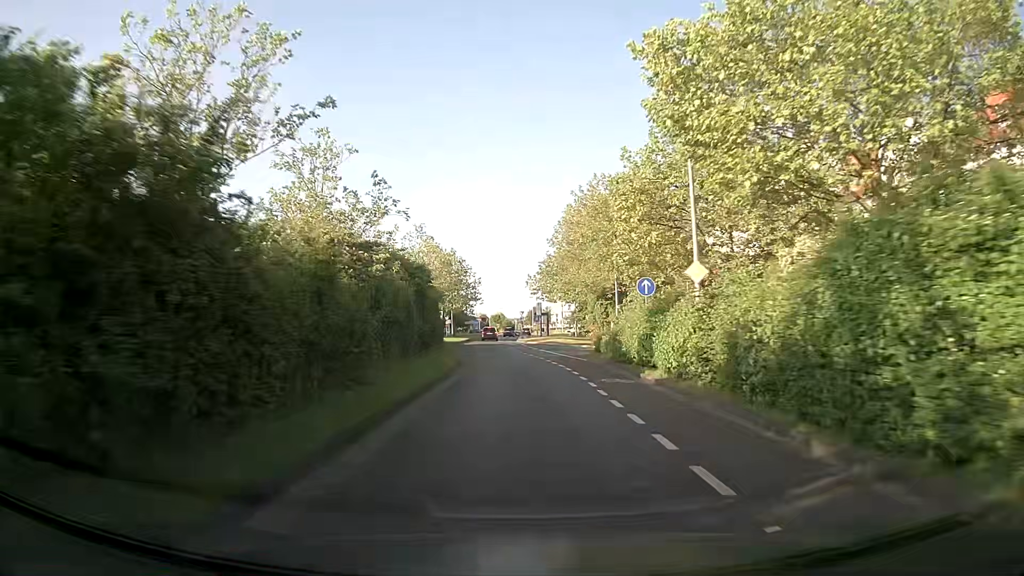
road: secondary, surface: asphalt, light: Day
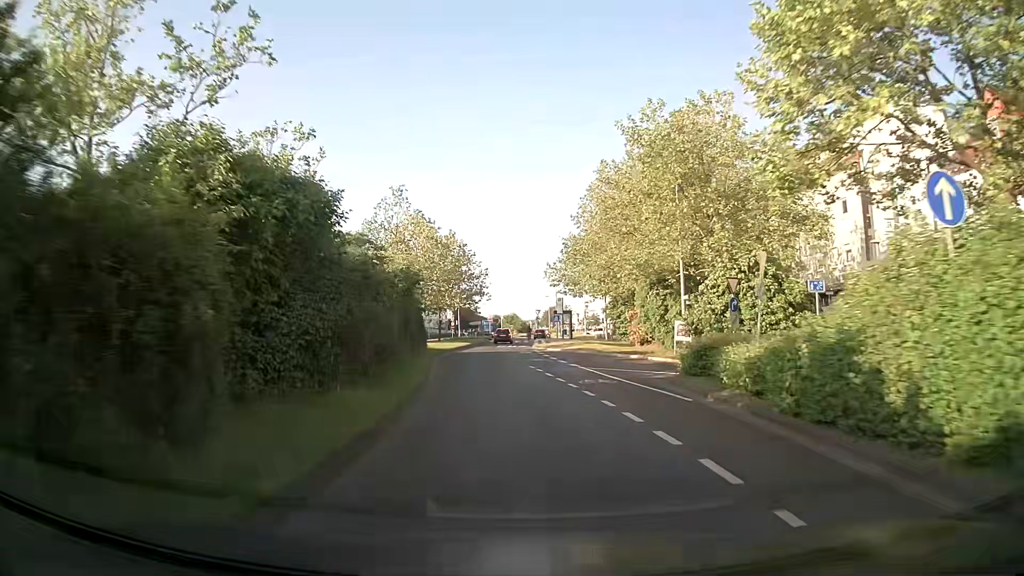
(-0.1, +15.8) m; -1°
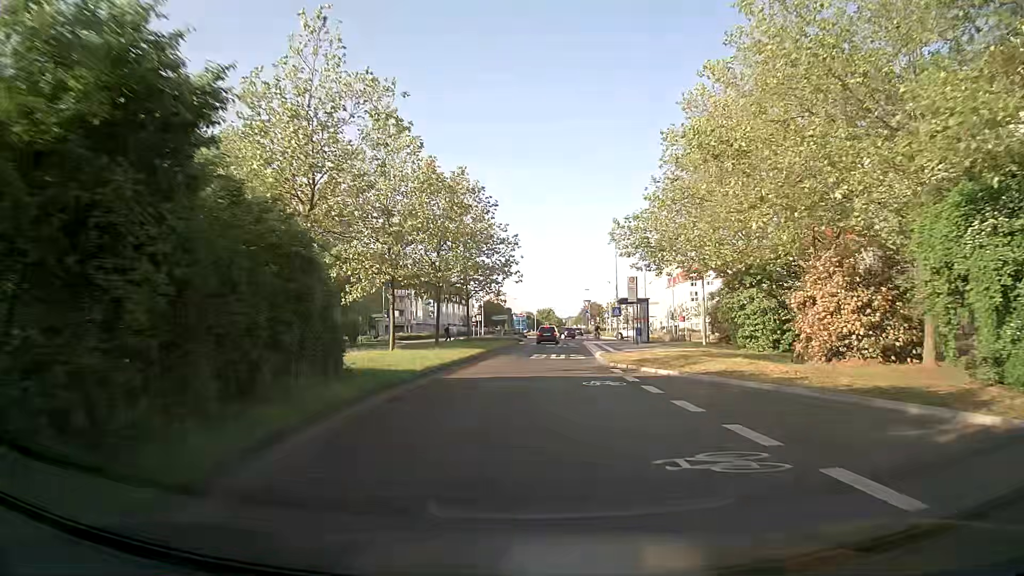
(-0.8, +23.5) m; -3°
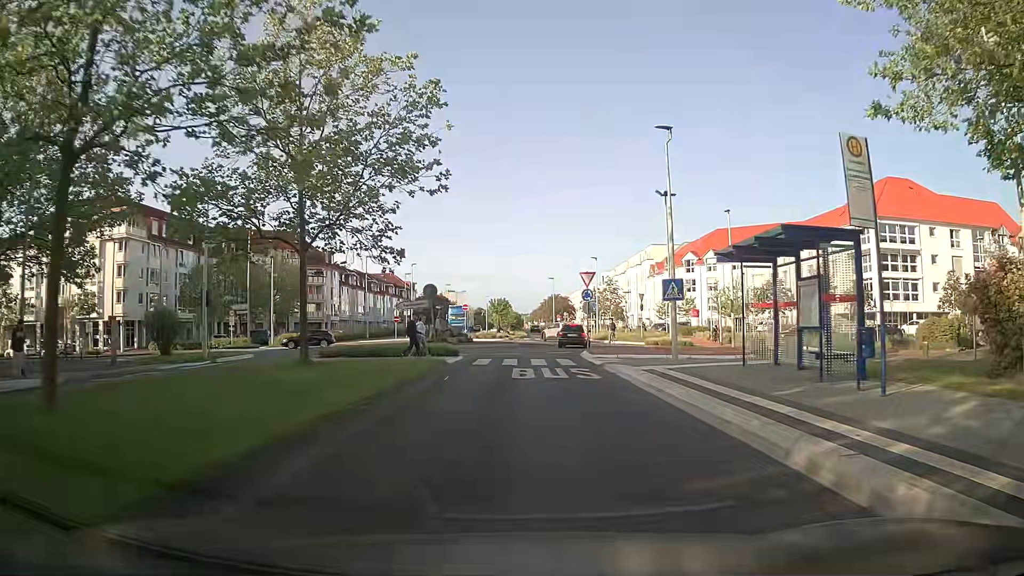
(+0.7, +29.2) m; +4°
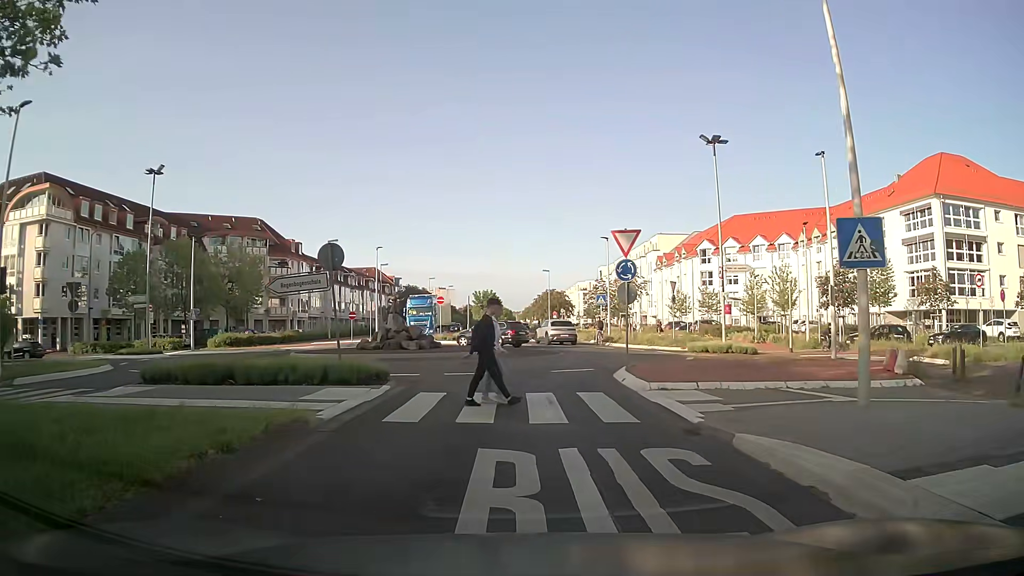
(+0.1, +13.2) m; +1°
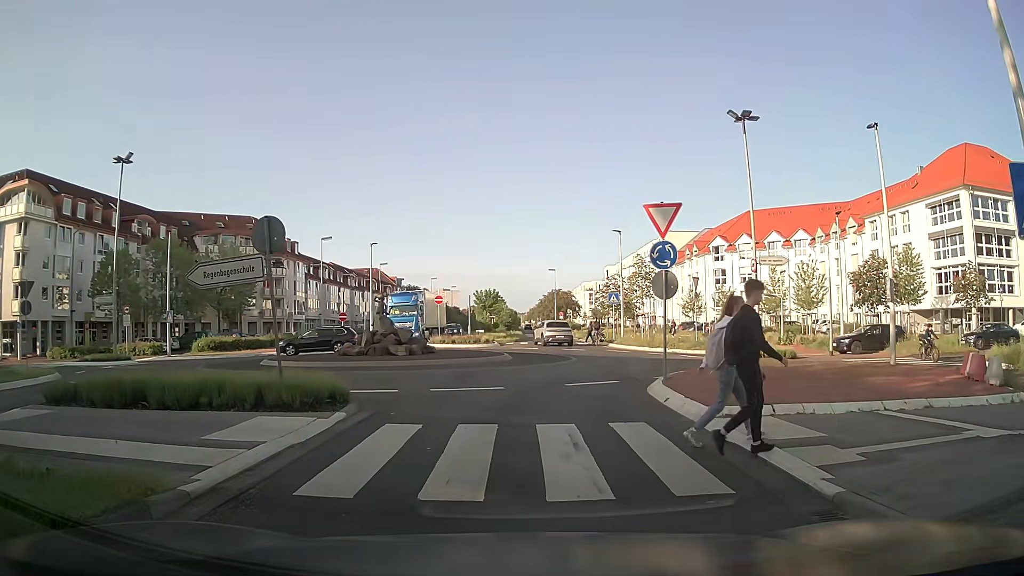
(-0.1, +3.7) m; -1°
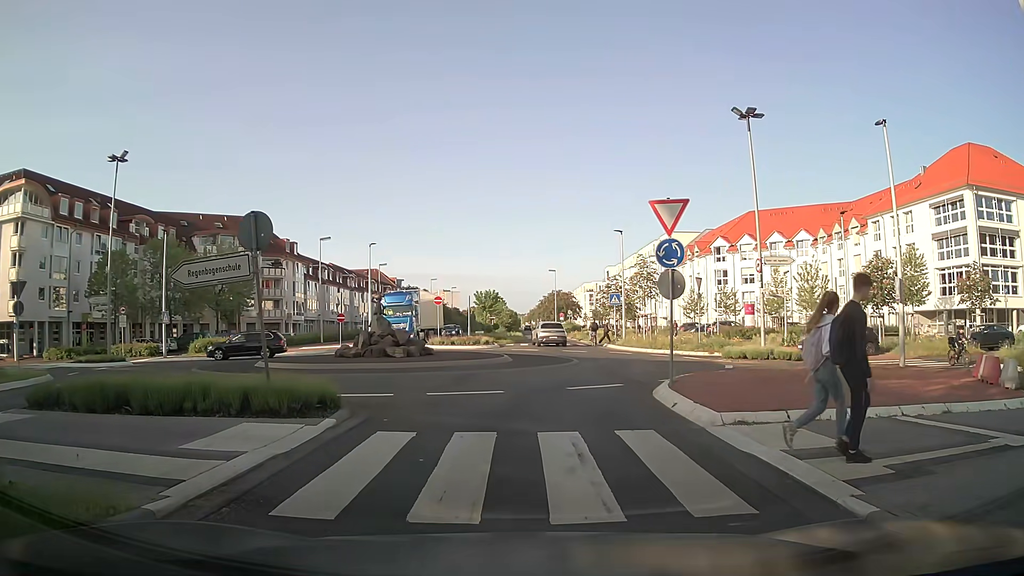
(0.0, +0.5) m; 0°
